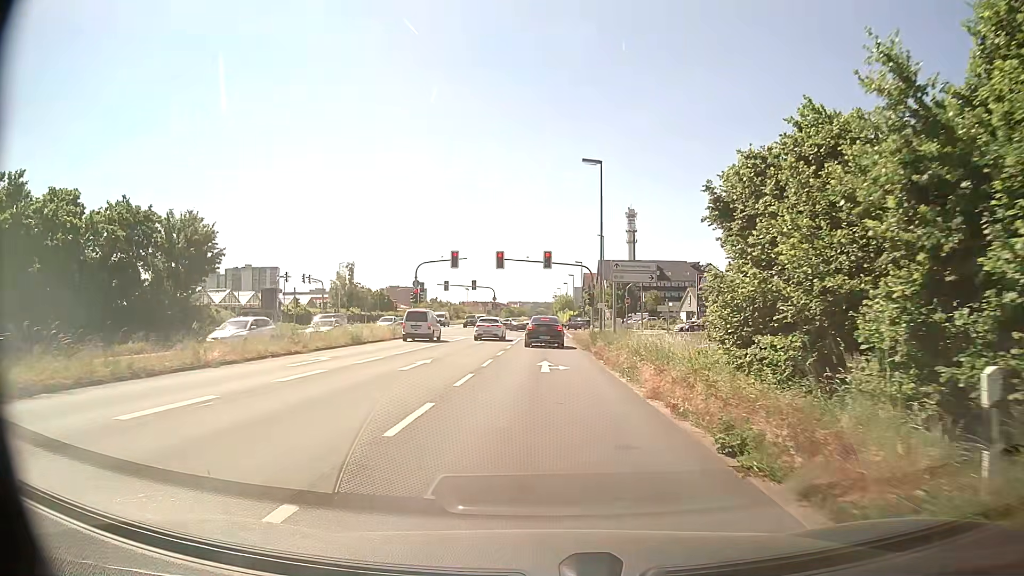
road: primary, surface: asphalt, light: Day
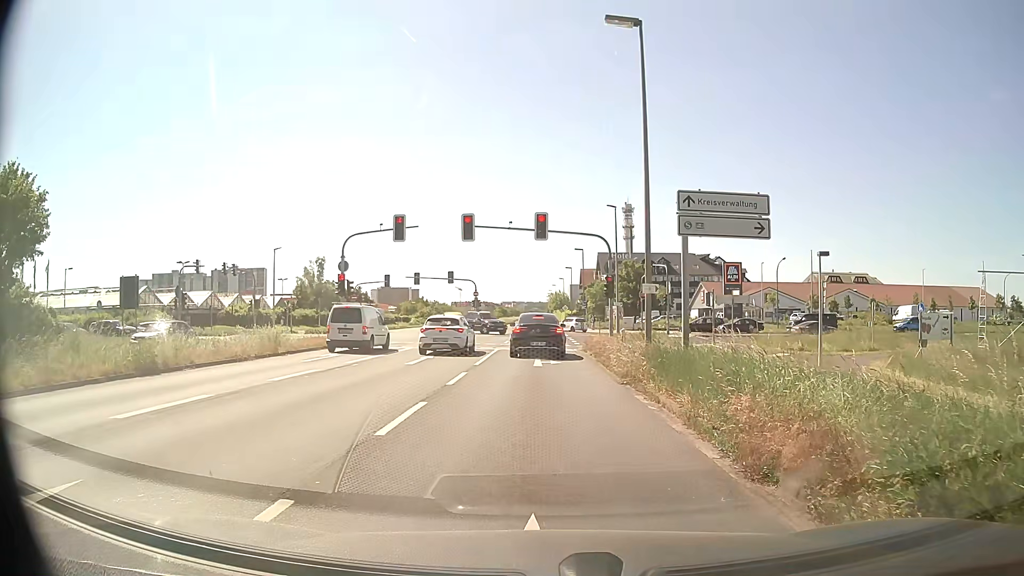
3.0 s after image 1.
(0.0, +17.1) m; +1°
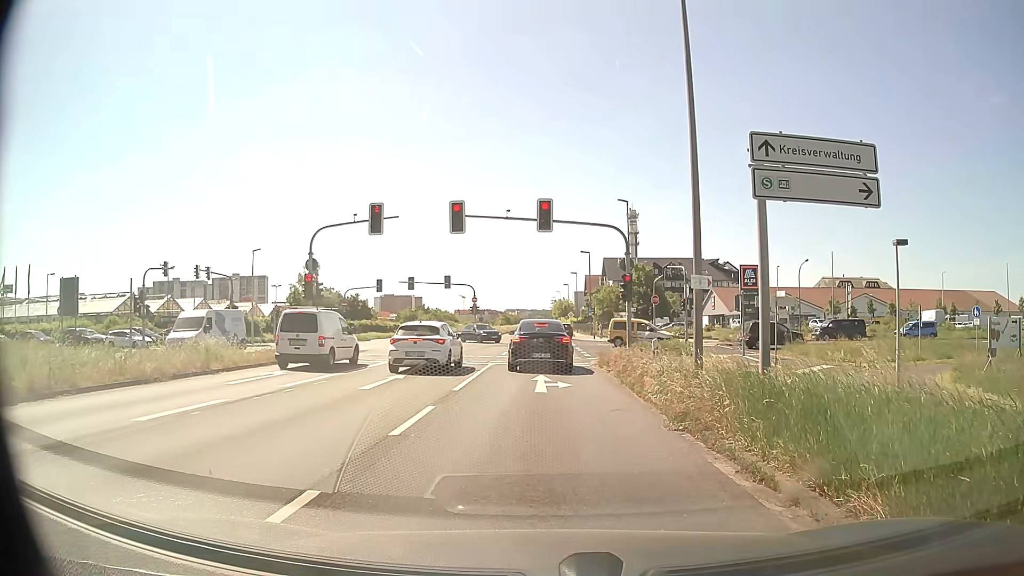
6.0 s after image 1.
(-0.1, +5.4) m; -2°
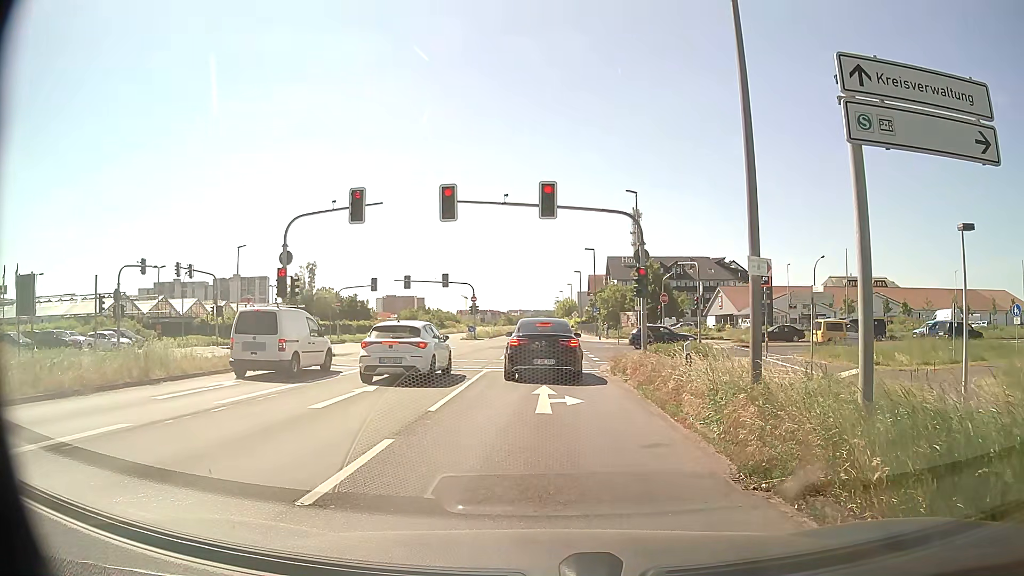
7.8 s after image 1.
(+0.1, +3.4) m; 0°
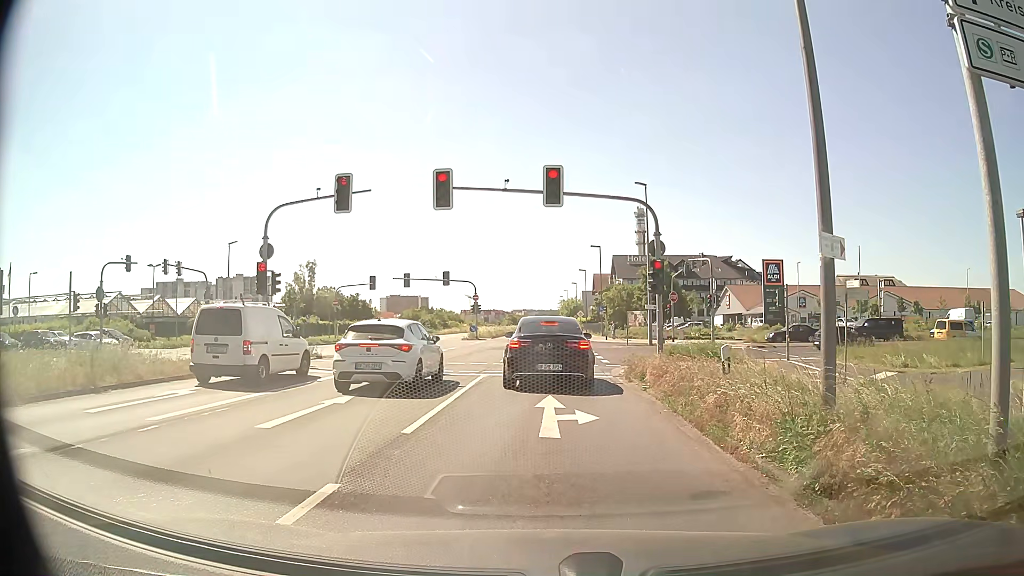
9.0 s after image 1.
(0.0, +2.4) m; +1°
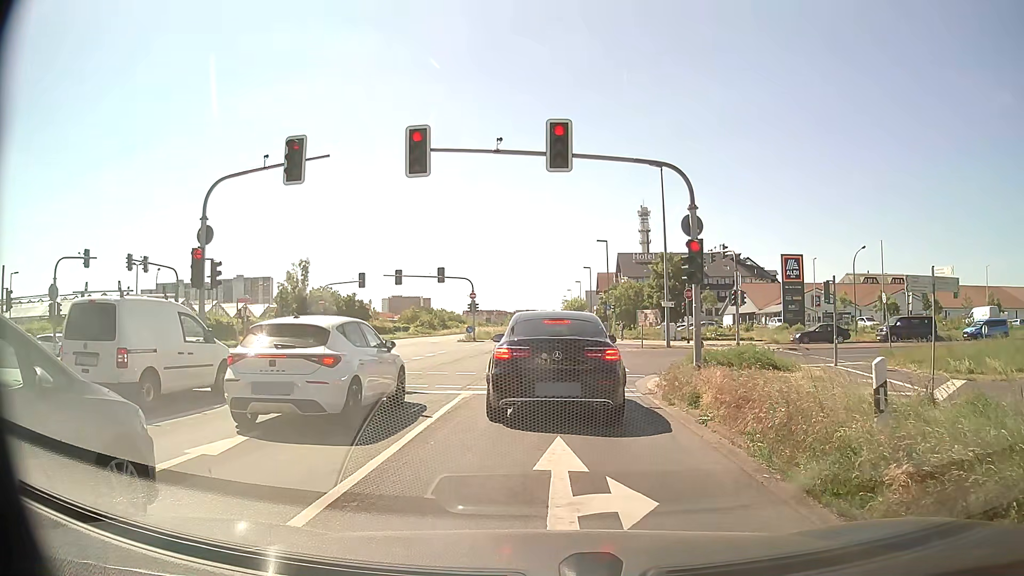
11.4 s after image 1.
(0.0, +5.0) m; +1°
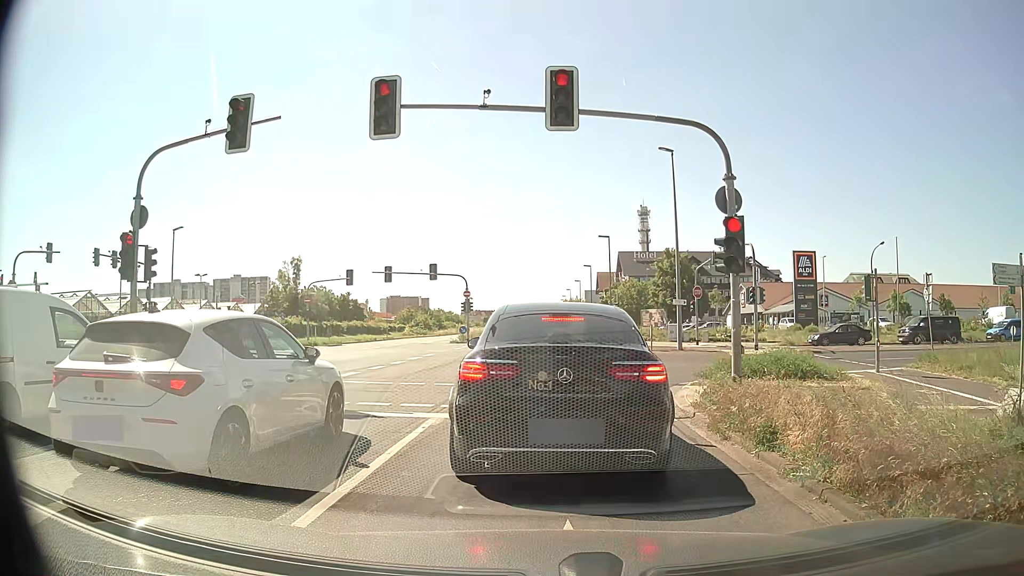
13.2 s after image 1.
(0.0, +3.5) m; 0°
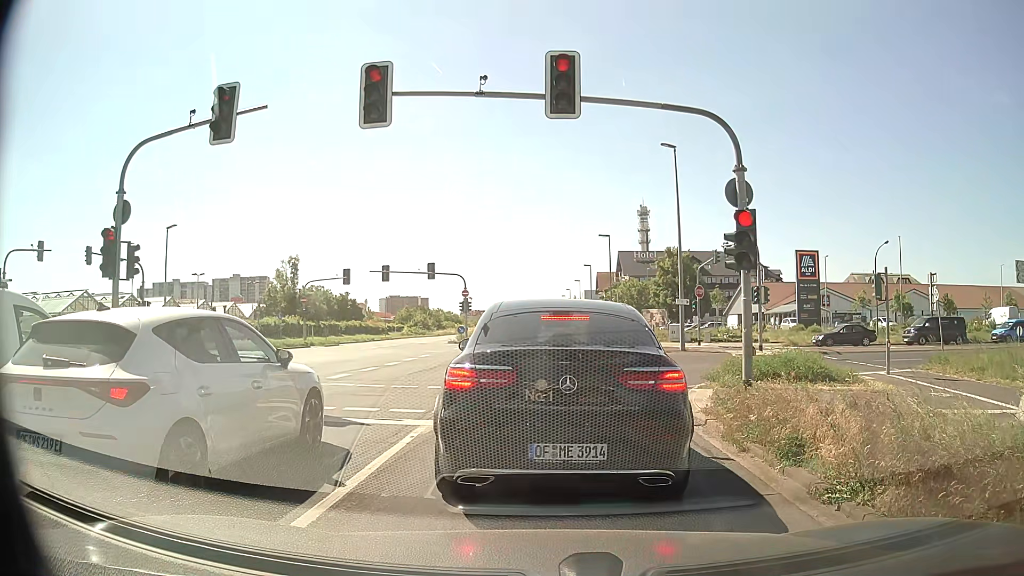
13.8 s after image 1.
(0.0, +0.7) m; 0°
